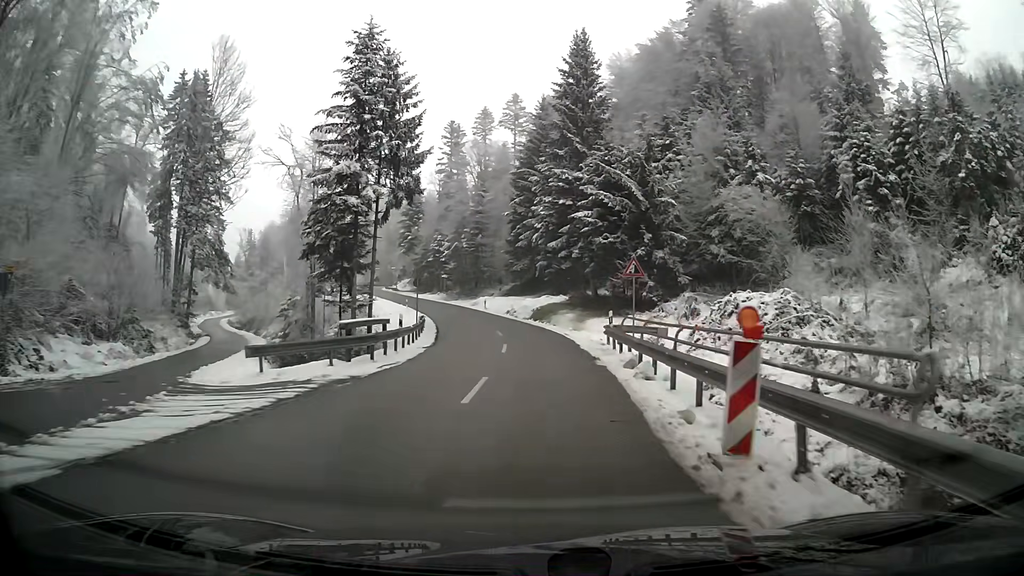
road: tertiary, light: Day
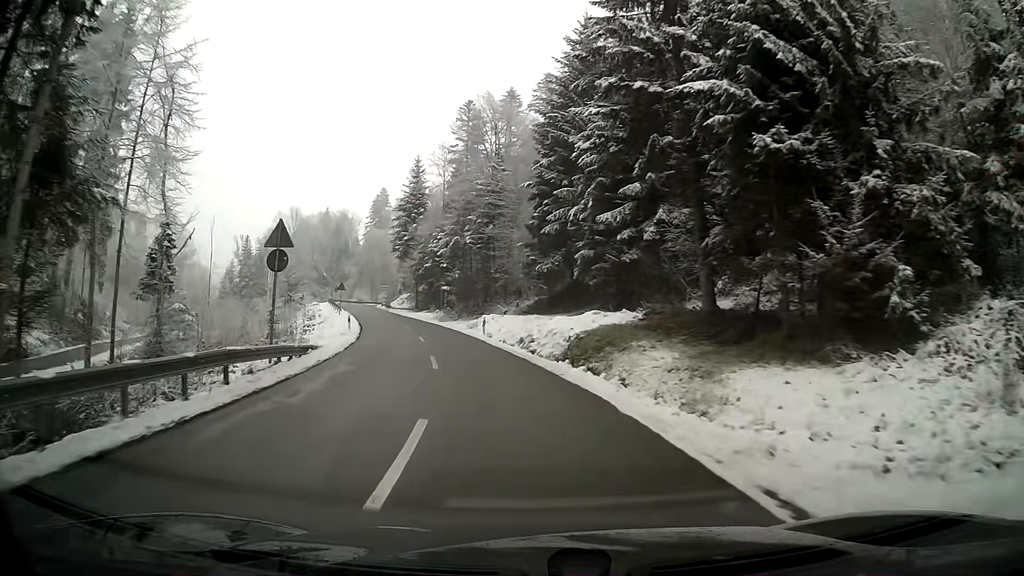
(-0.6, +27.1) m; -5°
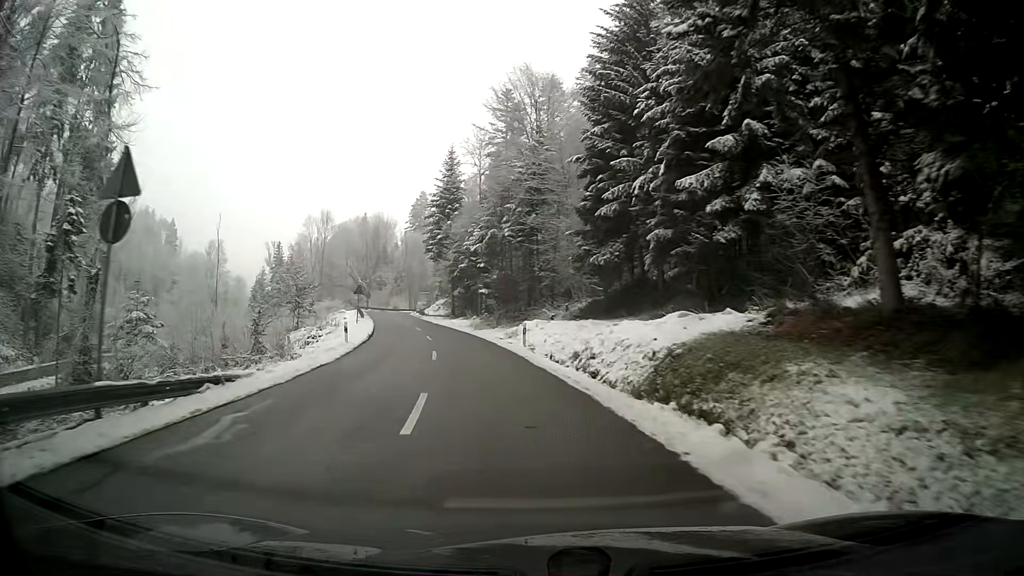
(-0.3, +9.1) m; -4°
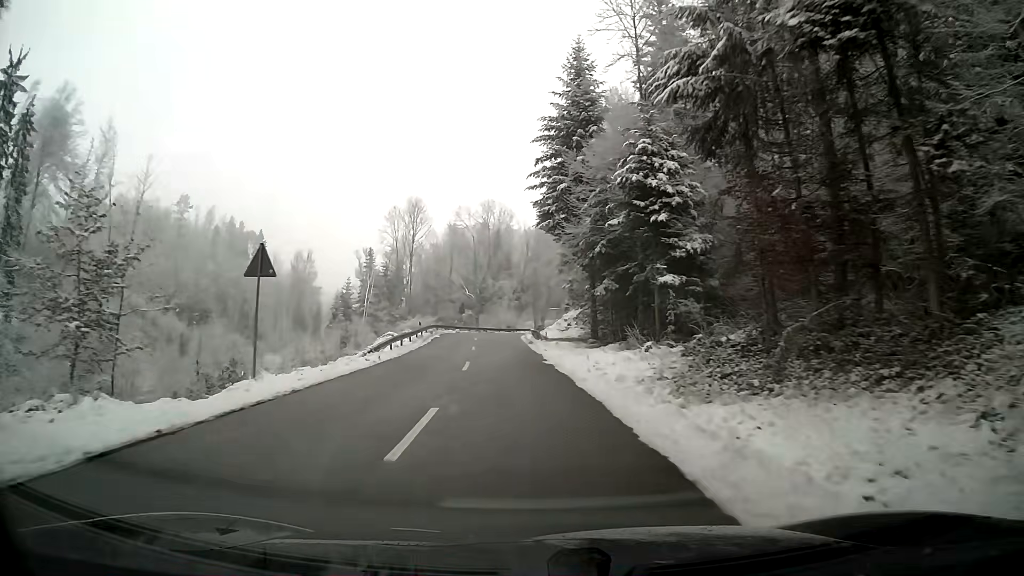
(-3.8, +37.6) m; -11°
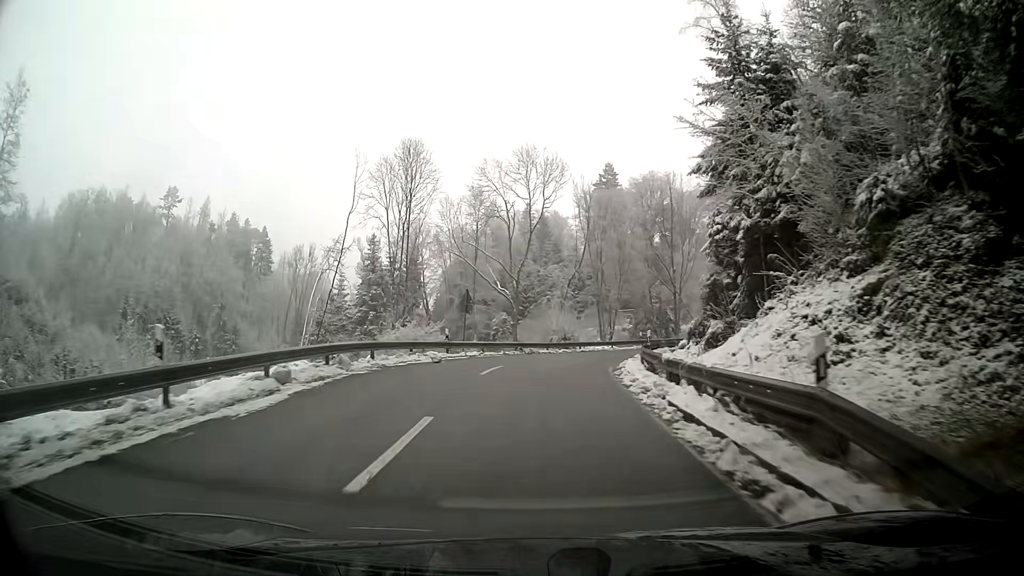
(-1.5, +38.0) m; -3°
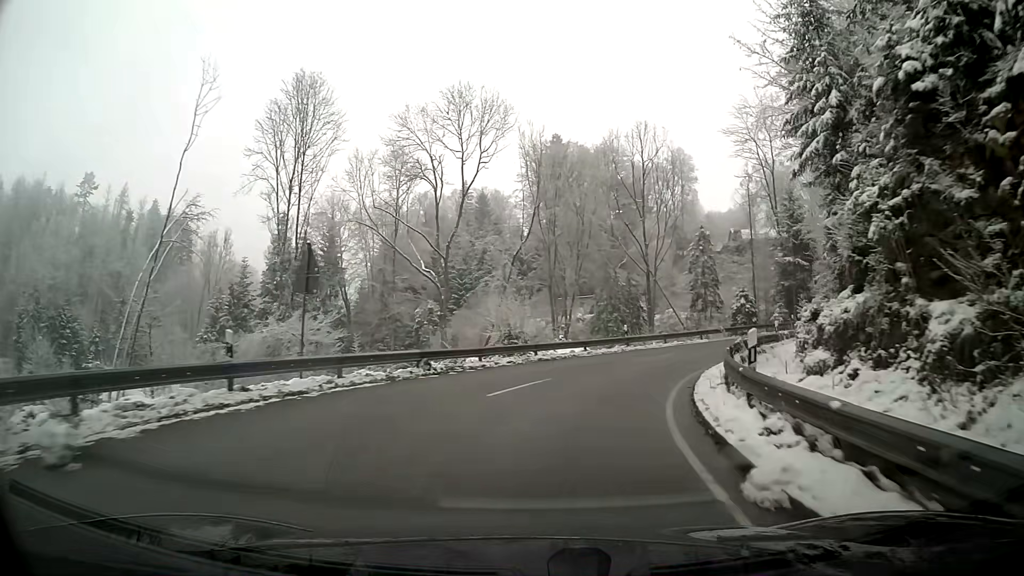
(+0.8, +17.1) m; +7°
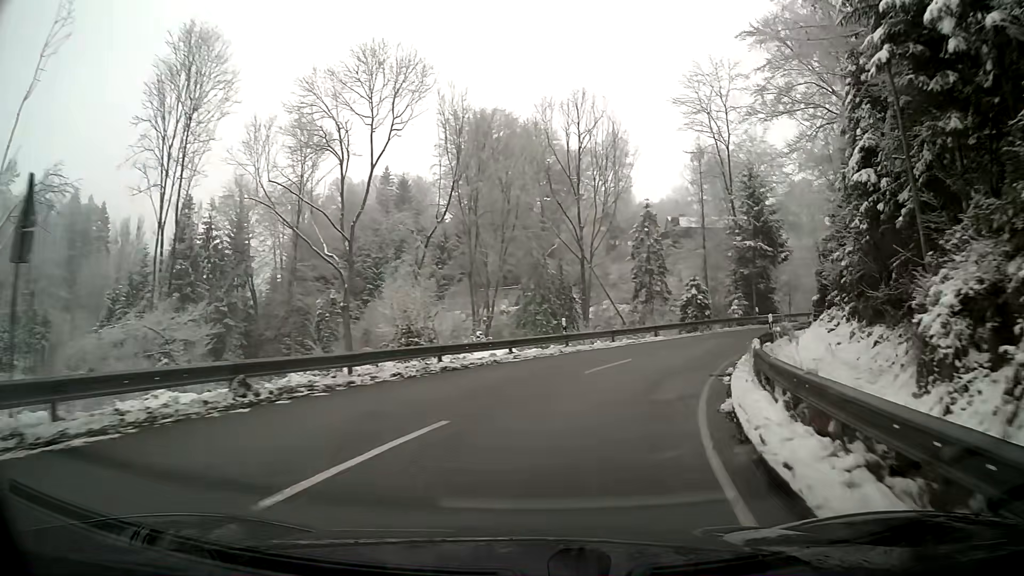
(+0.5, +7.8) m; +8°
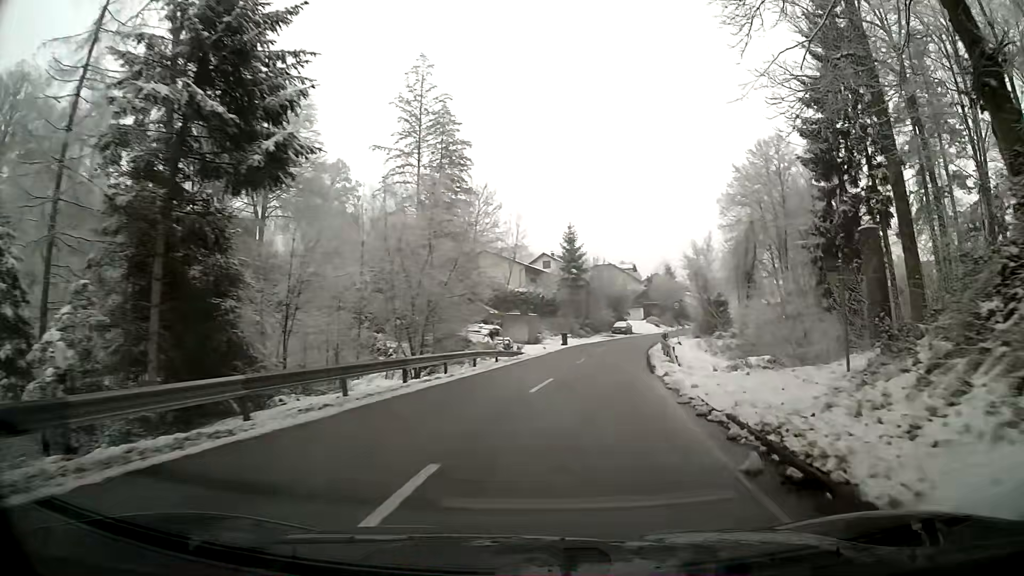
(+13.0, +33.9) m; +40°
